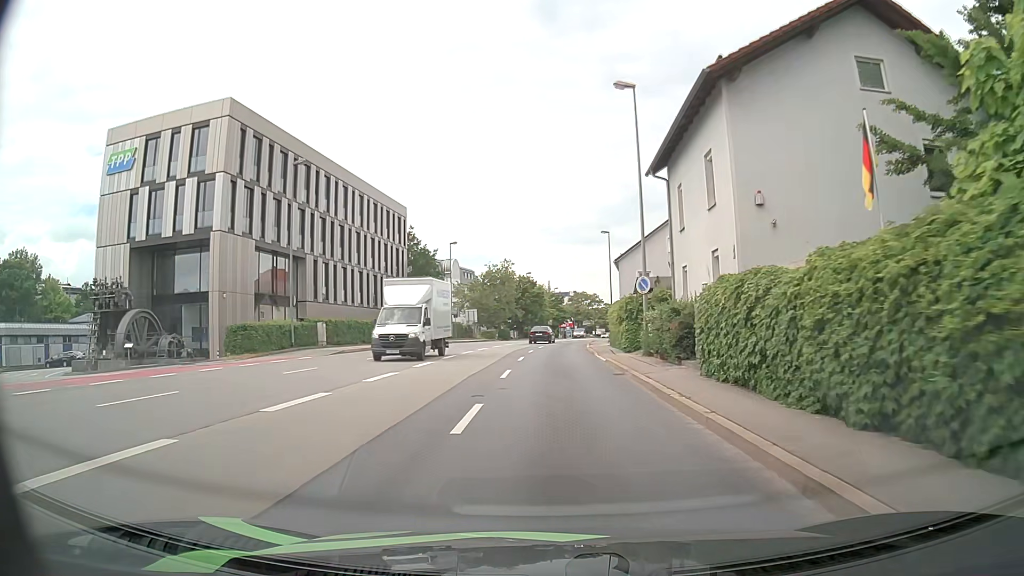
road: primary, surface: asphalt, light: Day
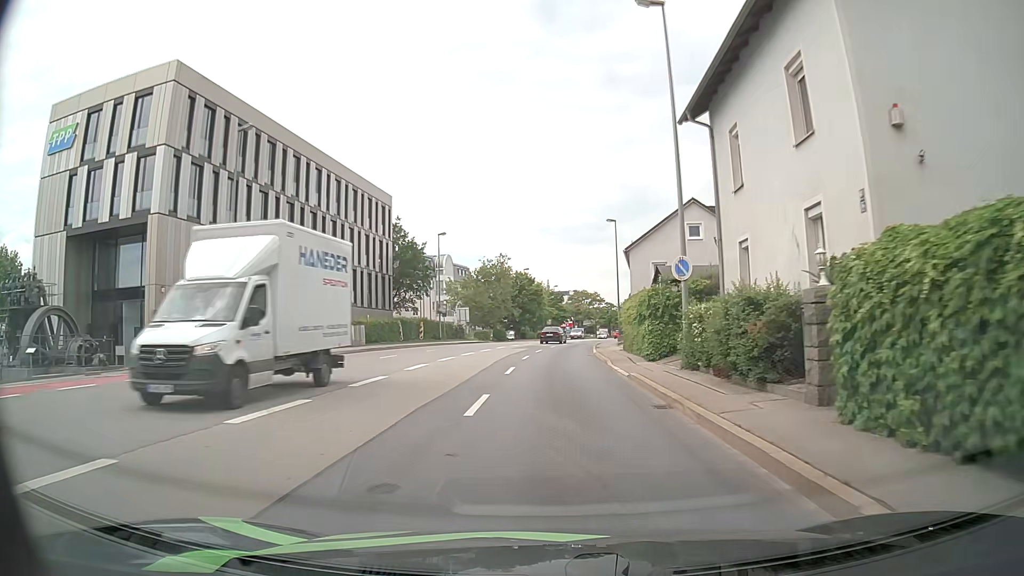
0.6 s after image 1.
(0.0, +7.2) m; 0°
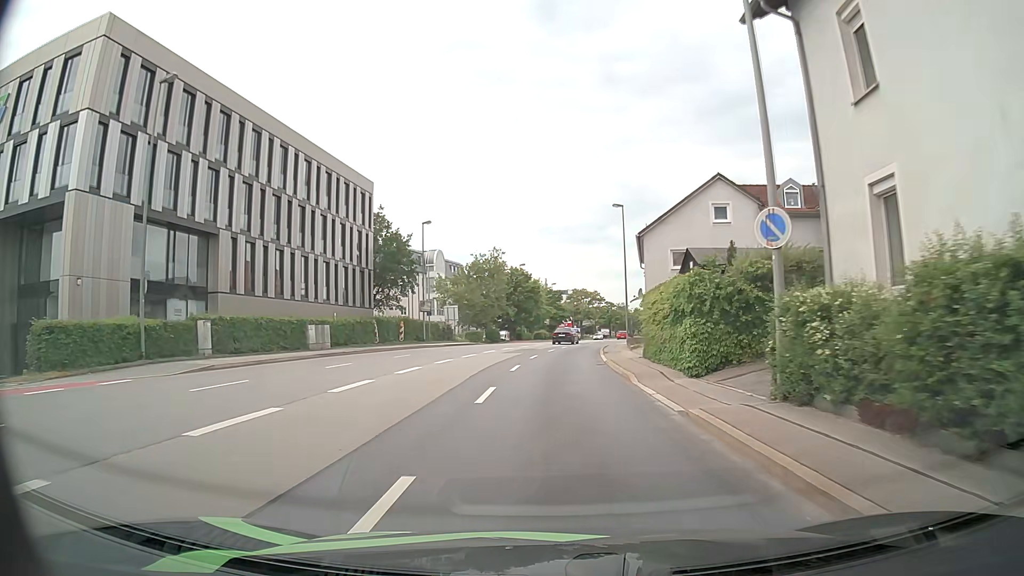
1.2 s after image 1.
(0.0, +7.2) m; 0°
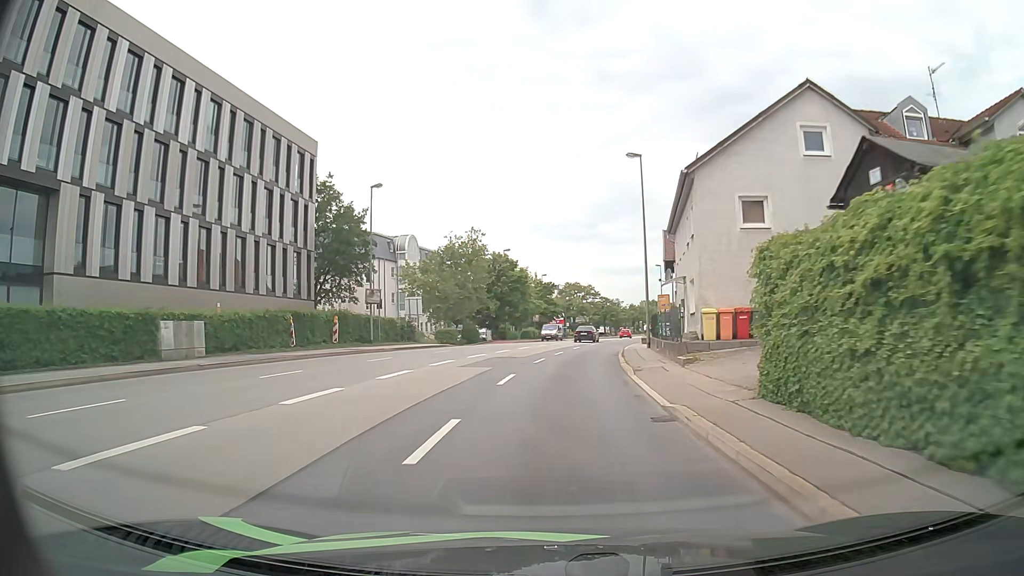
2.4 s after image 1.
(+0.1, +14.4) m; +1°
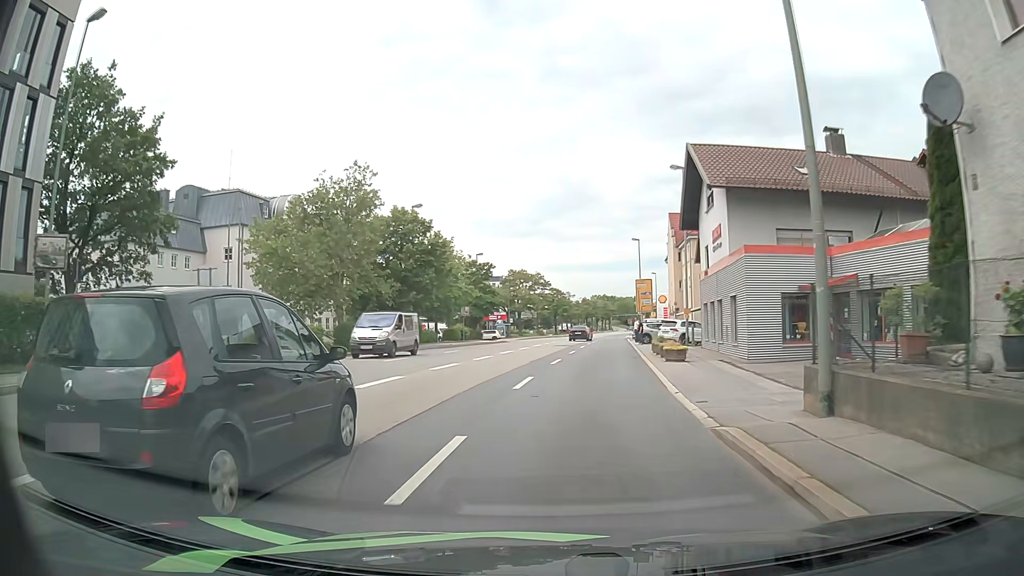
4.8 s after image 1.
(+0.8, +26.7) m; +4°
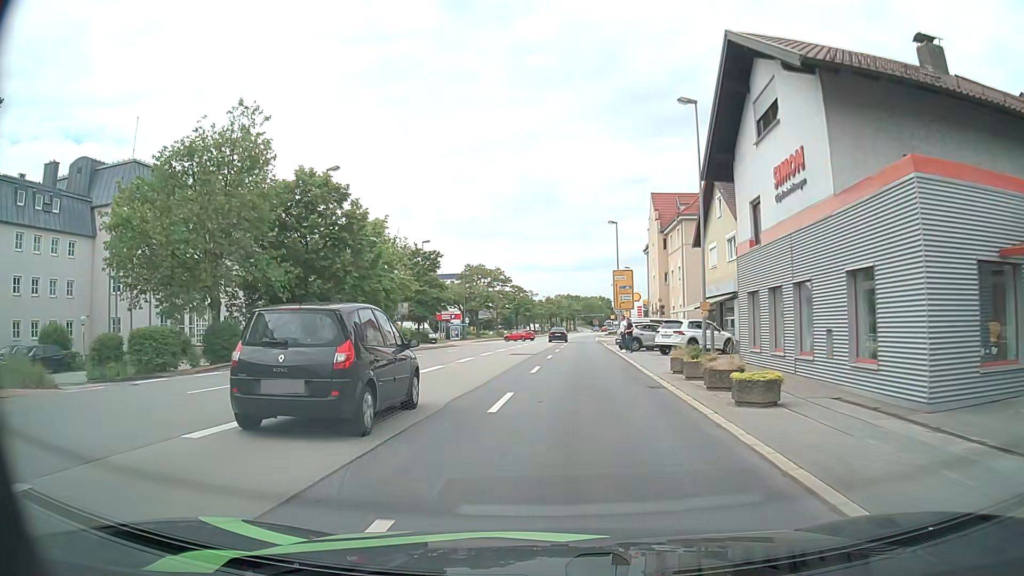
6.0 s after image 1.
(+0.3, +12.3) m; +3°
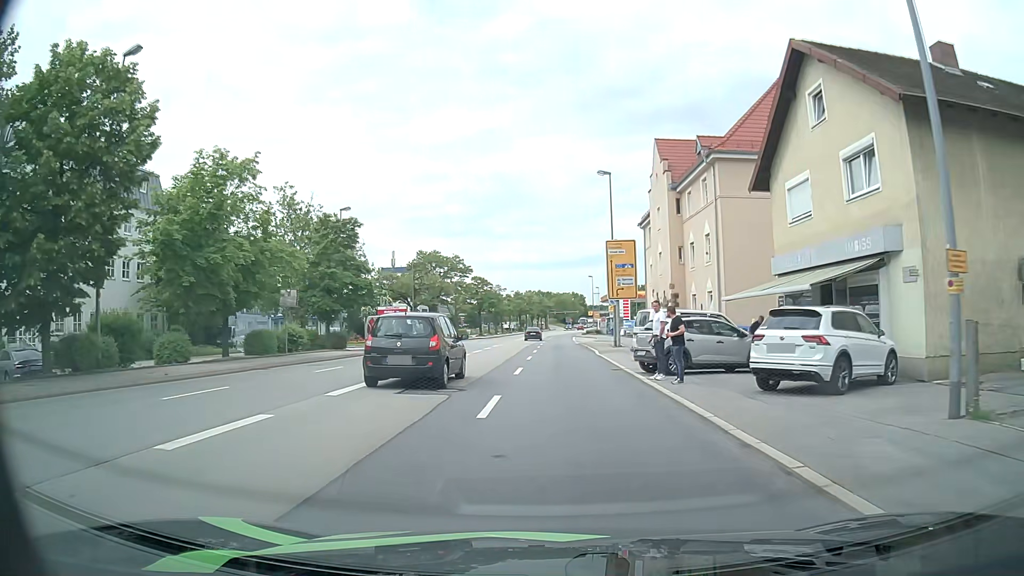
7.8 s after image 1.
(+0.5, +18.6) m; +2°
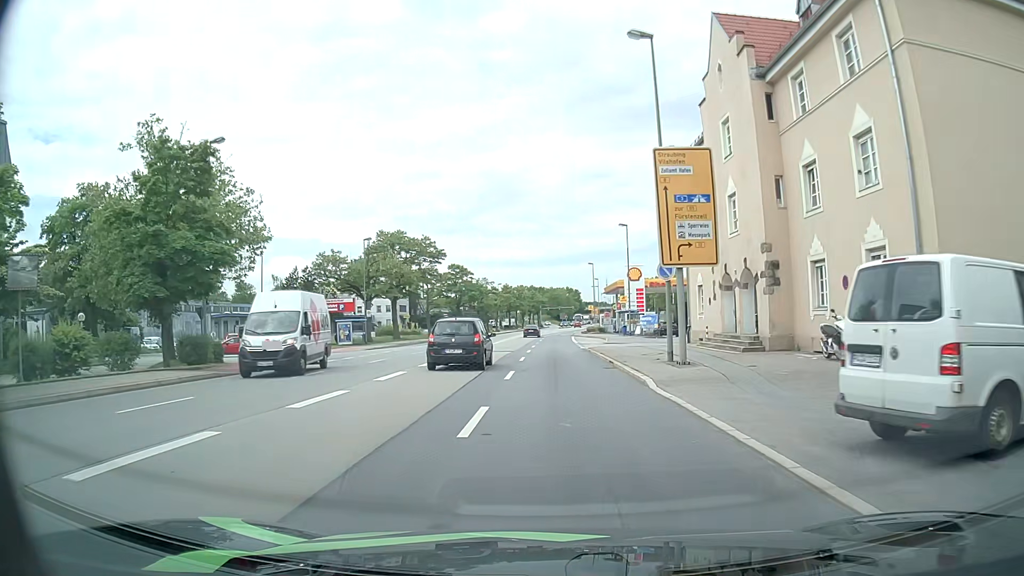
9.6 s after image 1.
(+0.3, +19.7) m; +2°
(0, +10) (0, +20) (0, +30) (0, +40) (0, +50) (0, +60) (0, +70) (0, +80) (0, +90) (+1, +100) m
